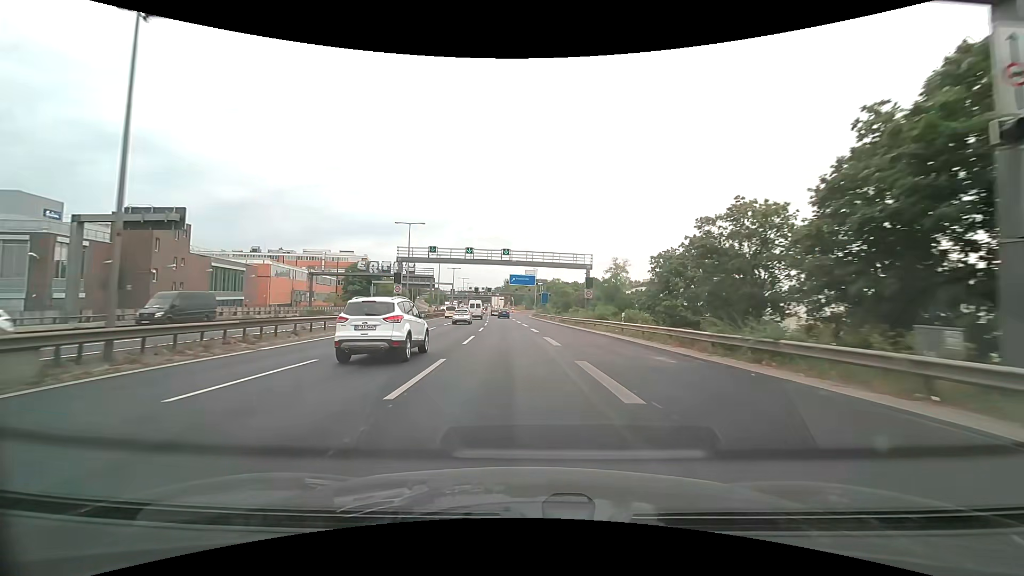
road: motorway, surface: asphalt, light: Day
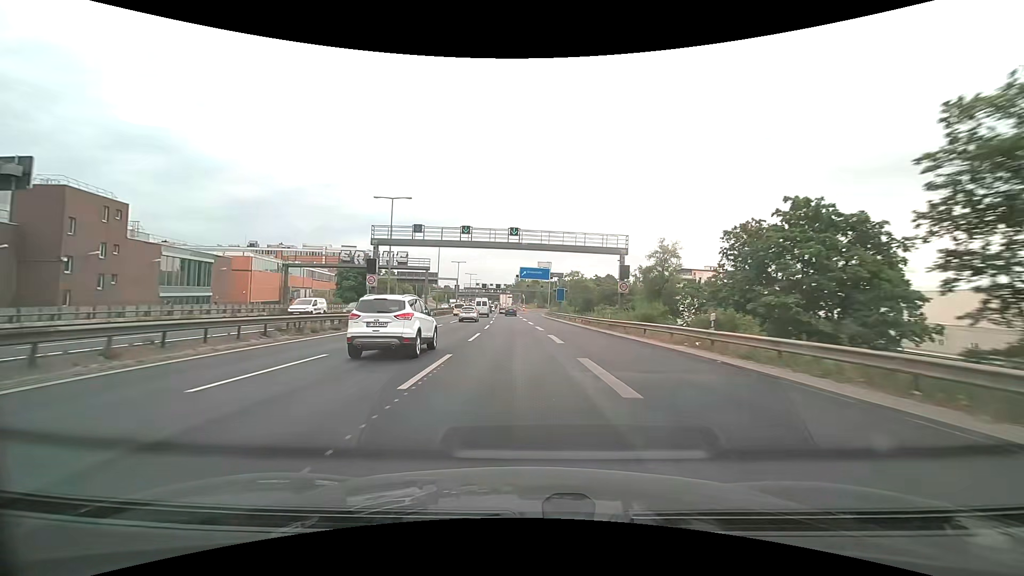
(-0.1, +11.6) m; -1°
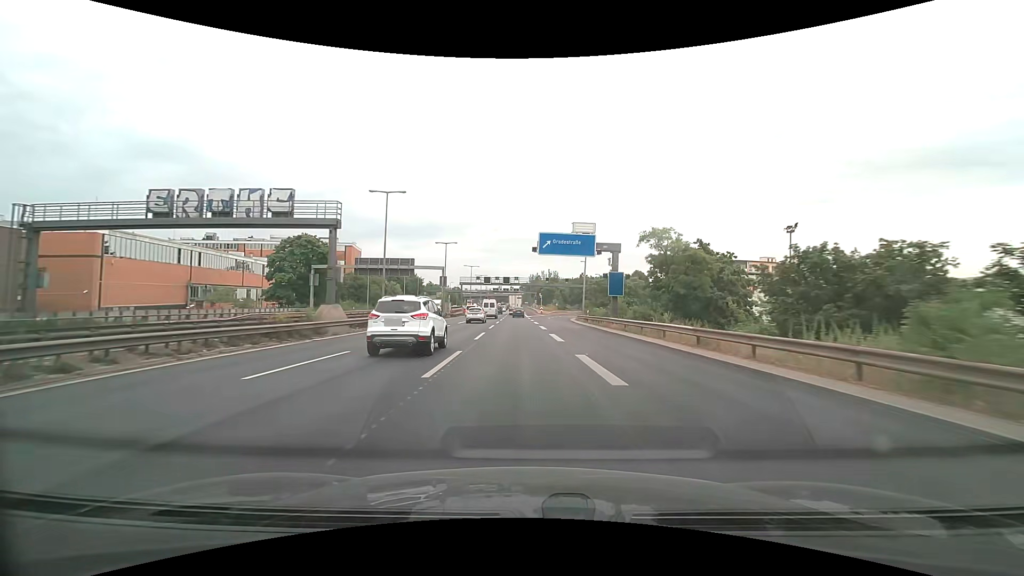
(-0.8, +34.8) m; -2°
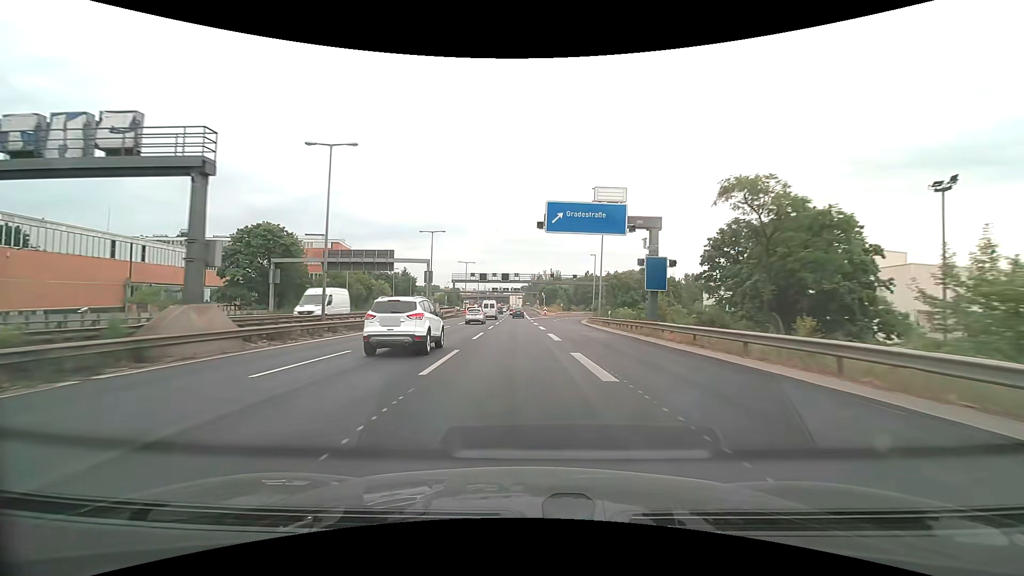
(0.0, +11.7) m; 0°
